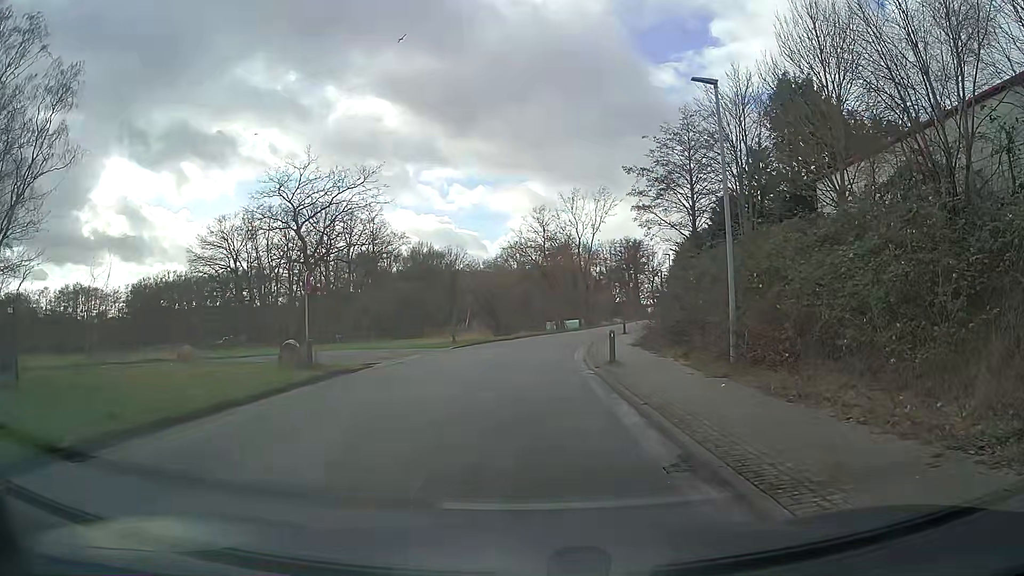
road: residential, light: Day
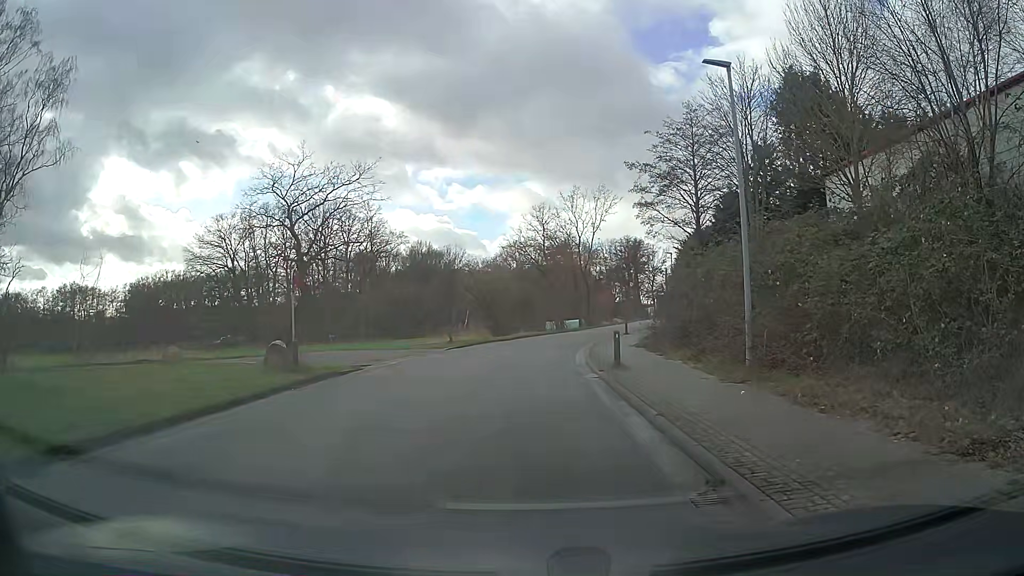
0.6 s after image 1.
(0.0, +1.1) m; -1°
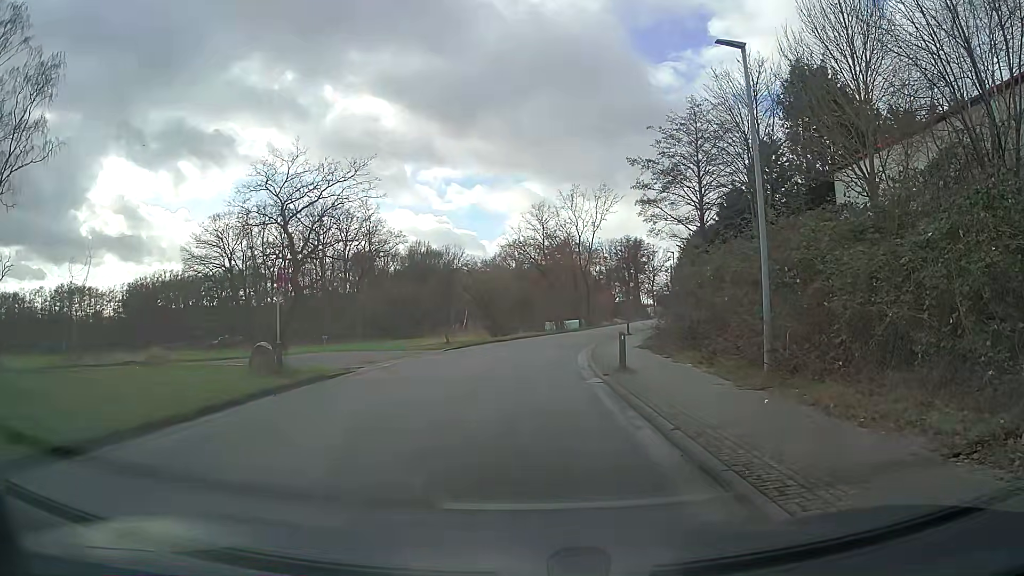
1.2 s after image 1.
(0.0, +1.1) m; -1°
